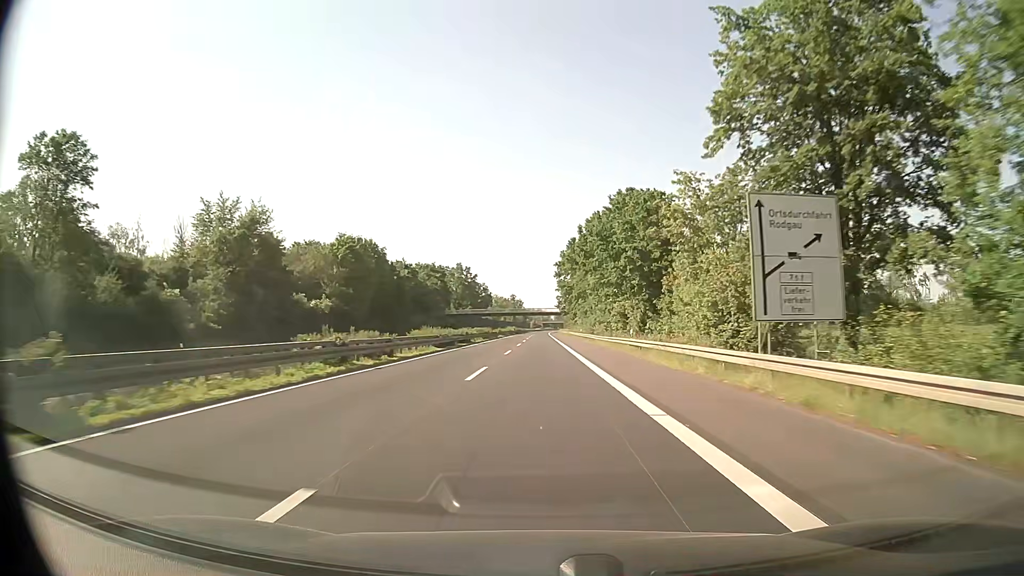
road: trunk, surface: asphalt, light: Day
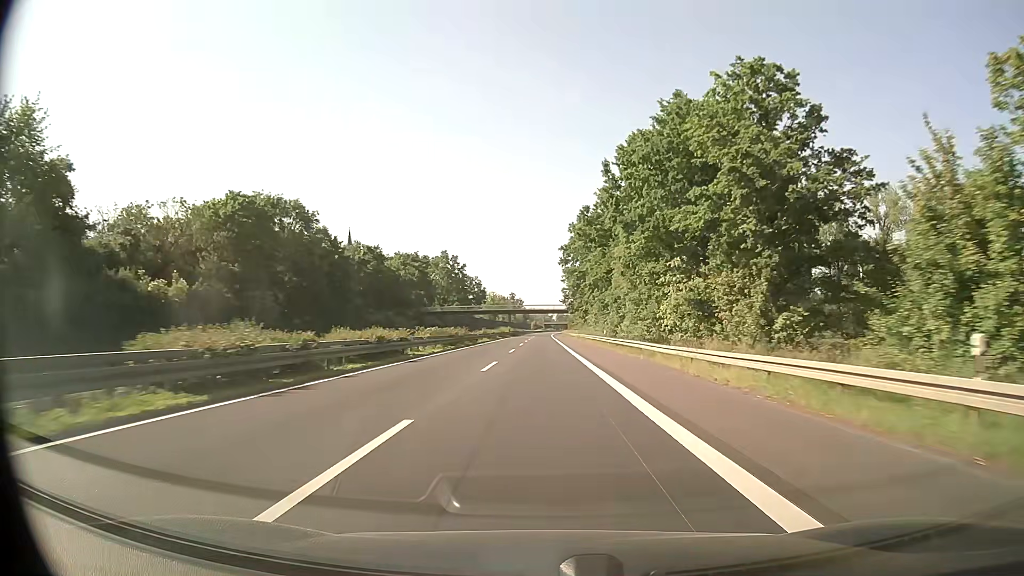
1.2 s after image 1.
(0.0, +31.7) m; 0°
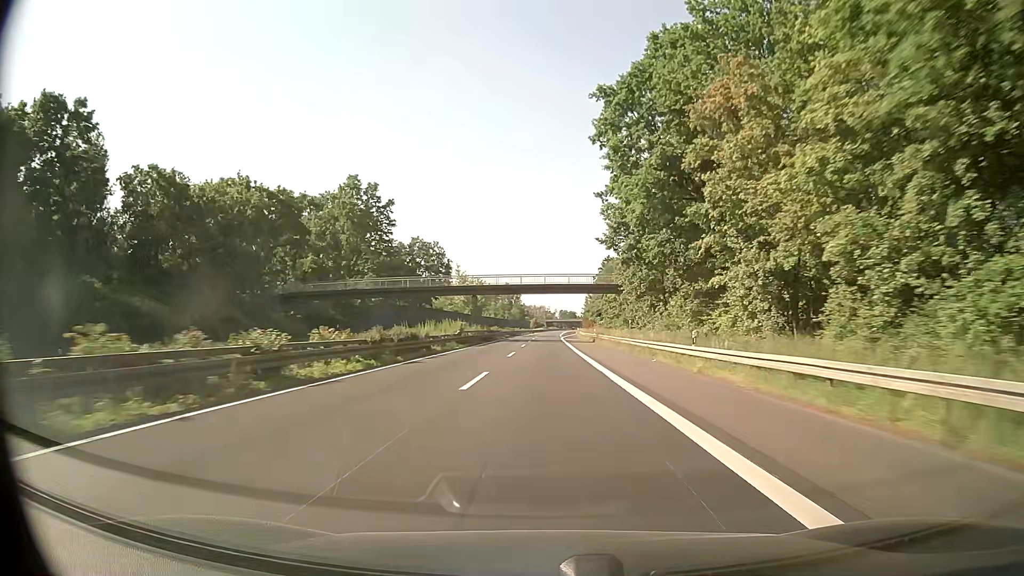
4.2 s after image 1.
(-0.6, +79.2) m; 0°
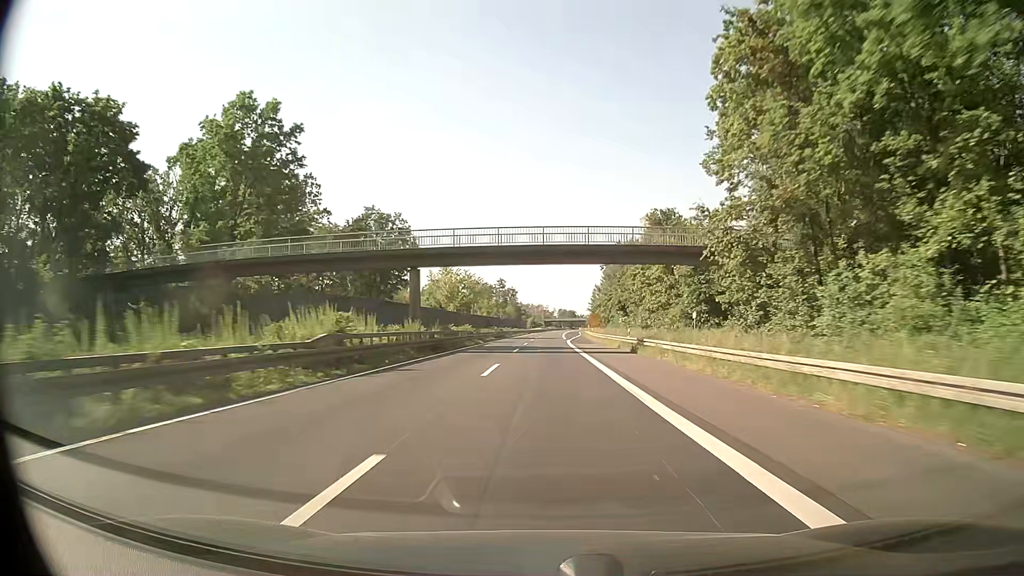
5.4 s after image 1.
(0.0, +31.7) m; 0°
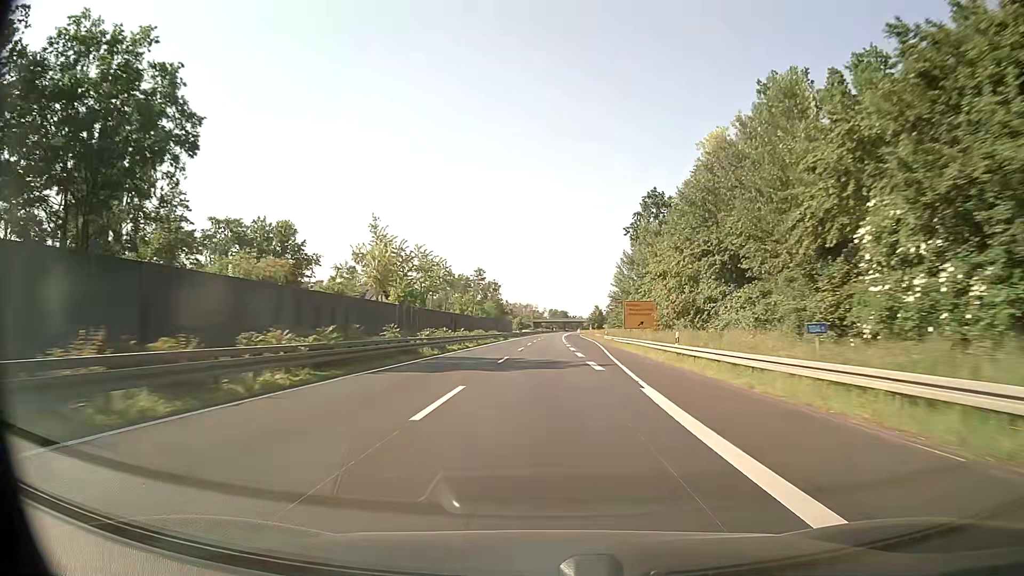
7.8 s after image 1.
(+0.4, +63.3) m; +1°
(0, +10) (0, +20) (0, +30) (0, +40) (0, +50) (+1, +60) (+1, +70) (+1, +80) (+1, +90) (+1, +100) m
